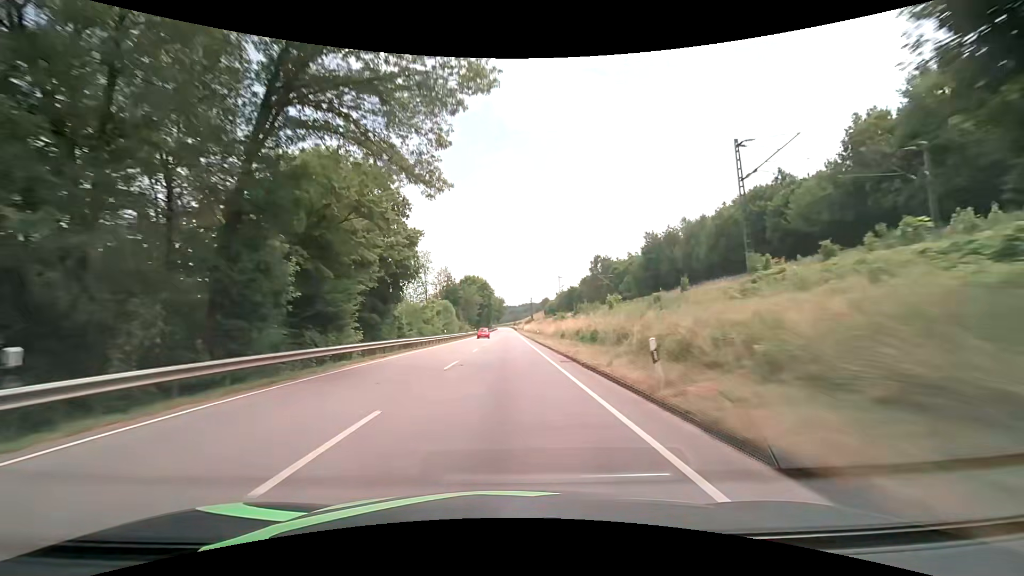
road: primary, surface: asphalt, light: Day
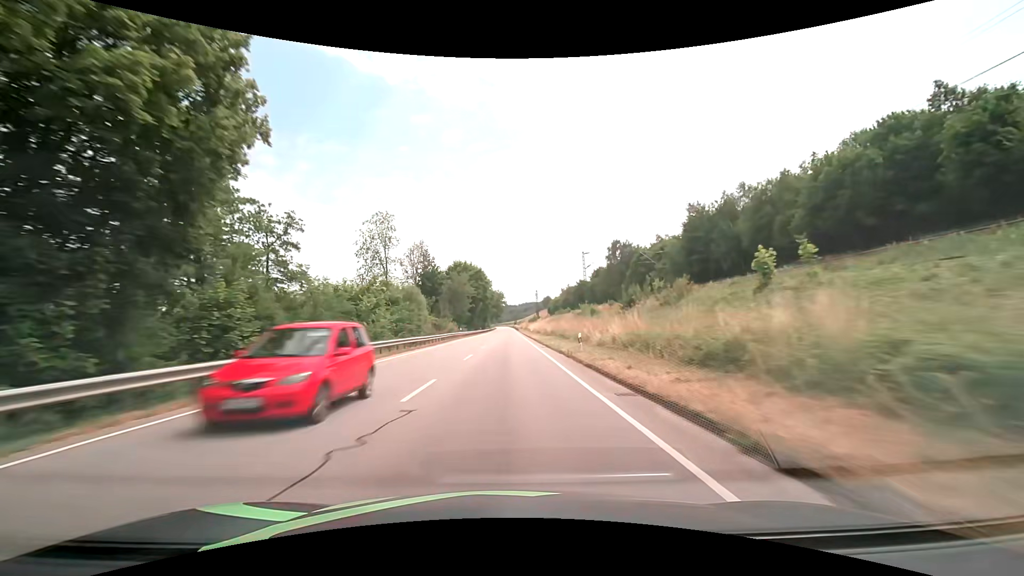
(-0.2, +31.6) m; 0°
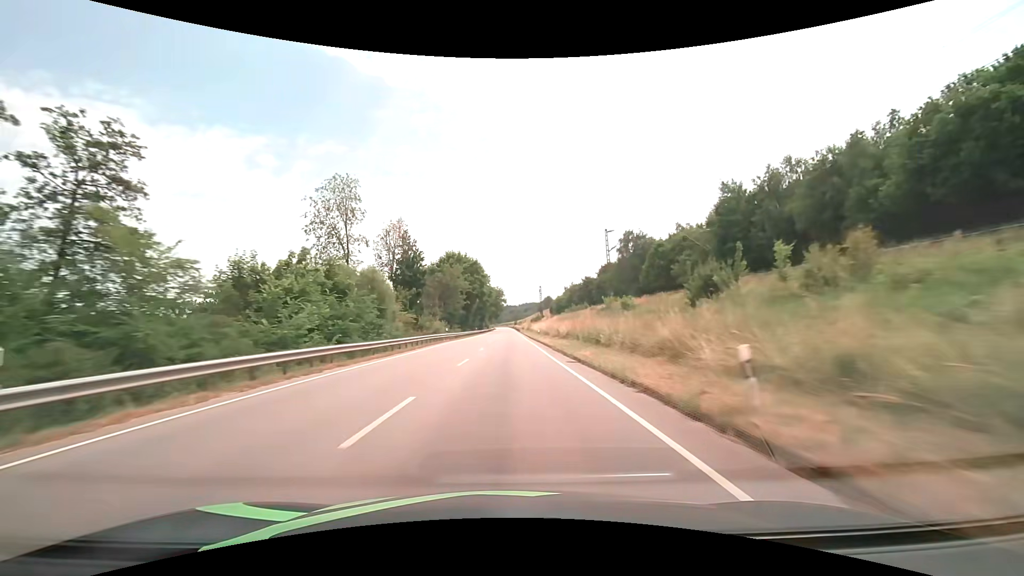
(0.0, +15.8) m; 0°
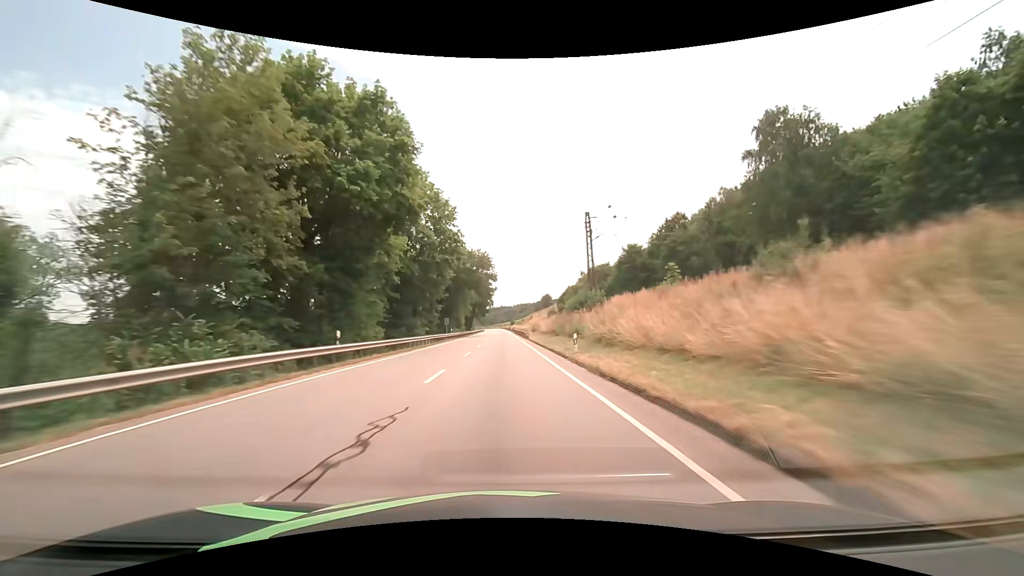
(+0.5, +79.1) m; +1°
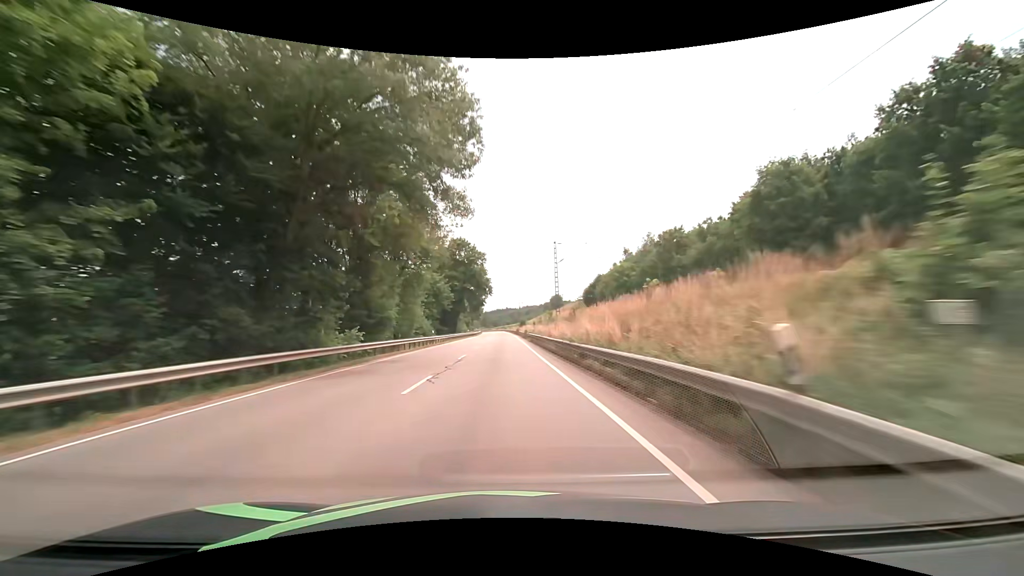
(-0.3, +63.1) m; -1°
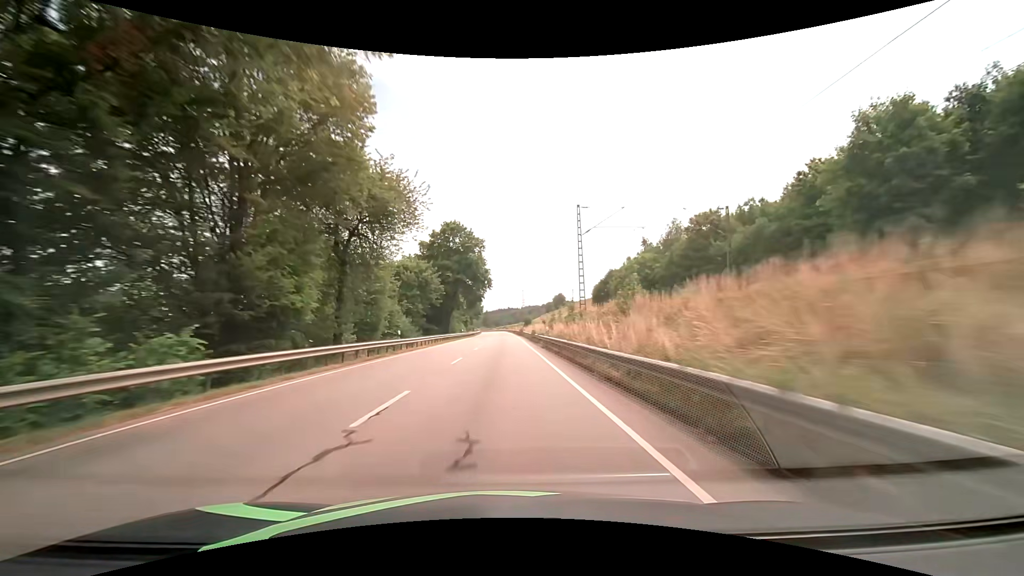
(0.0, +15.8) m; 0°
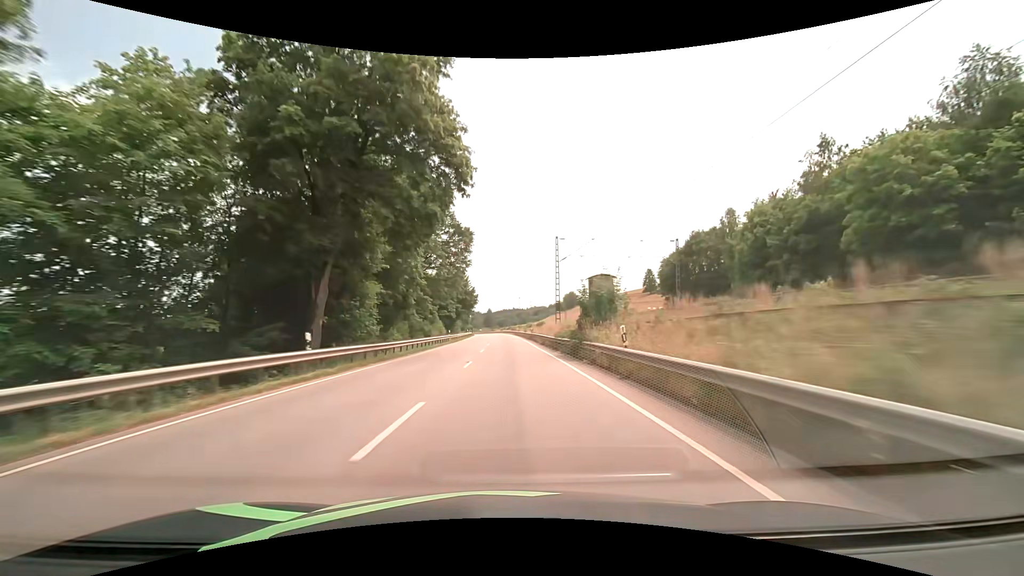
(-0.8, +63.1) m; -1°
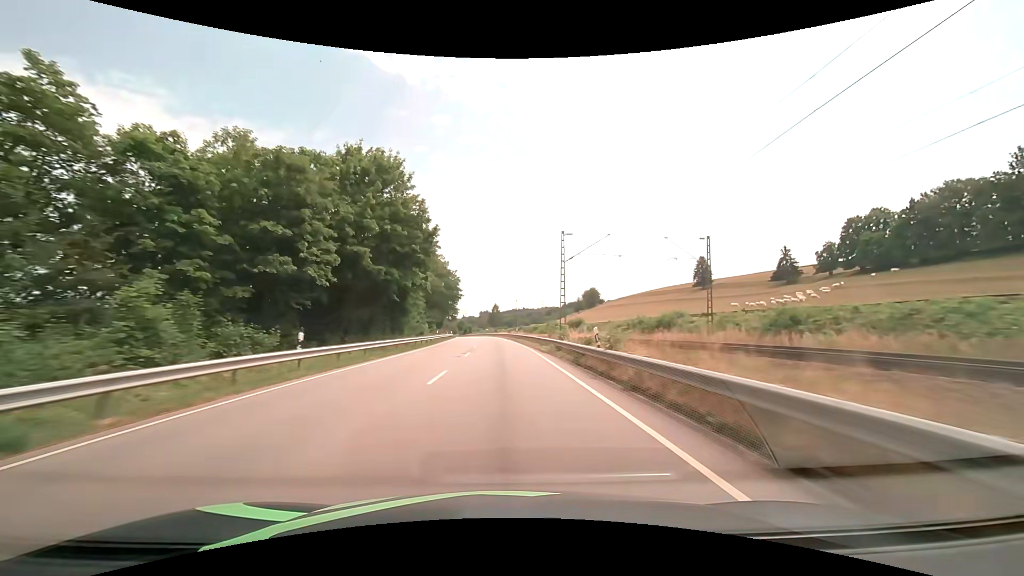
(-0.1, +78.9) m; -1°
(0, +10) (0, +20) (0, +30) (-1, +40) (-1, +50) (-1, +60) (-2, +70) (-3, +80) (-3, +90) (-4, +100) m
